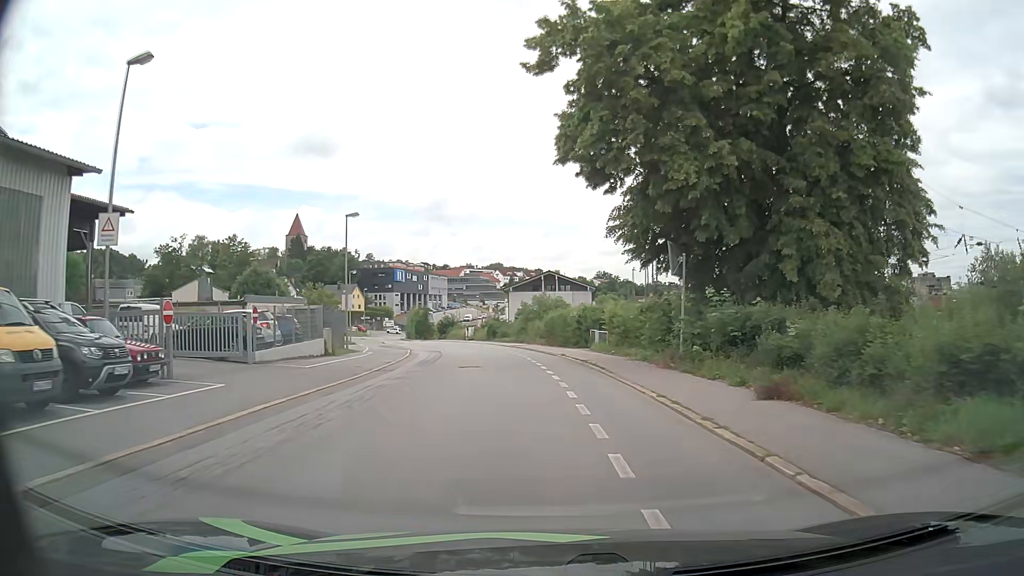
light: Day
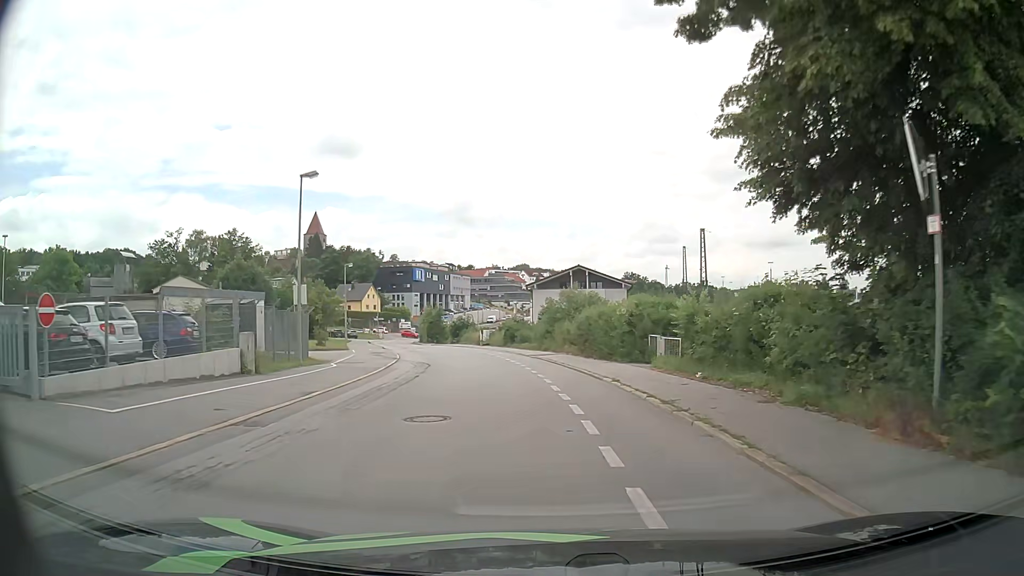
(-0.3, +11.6) m; -2°
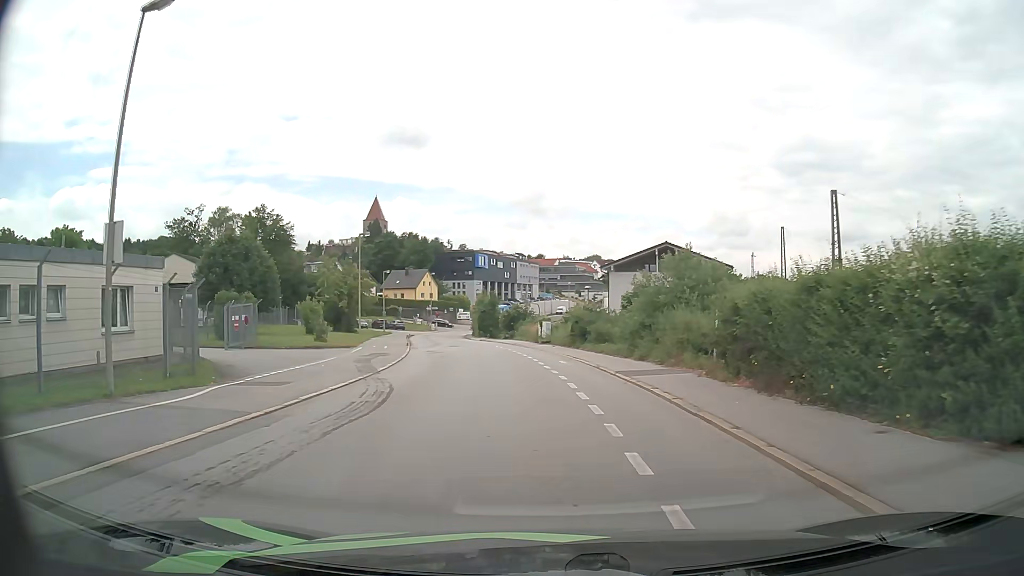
(-0.7, +16.7) m; -6°
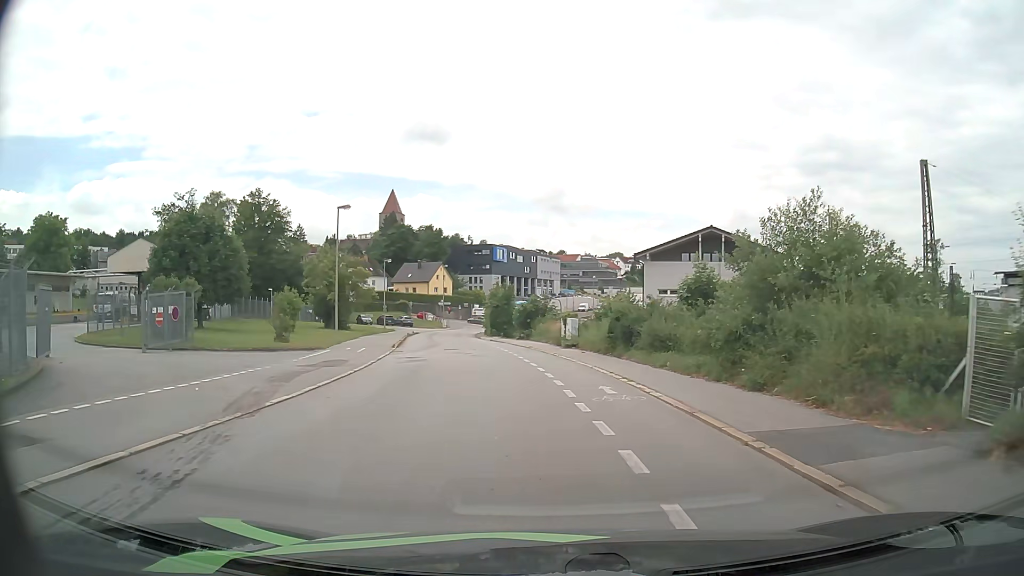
(-0.2, +10.2) m; -2°
(0, +10) (-1, +20) (-2, +30) (-4, +40) (-5, +50) (-7, +59) (-9, +69) (-10, +79) (-10, +89) (-10, +99) m
